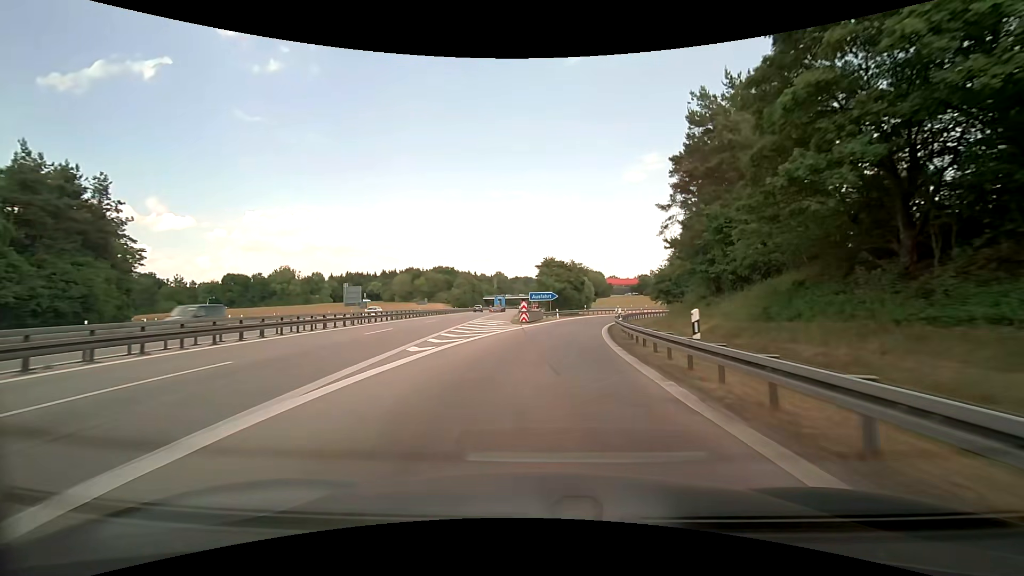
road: motorway_link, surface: asphalt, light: Day
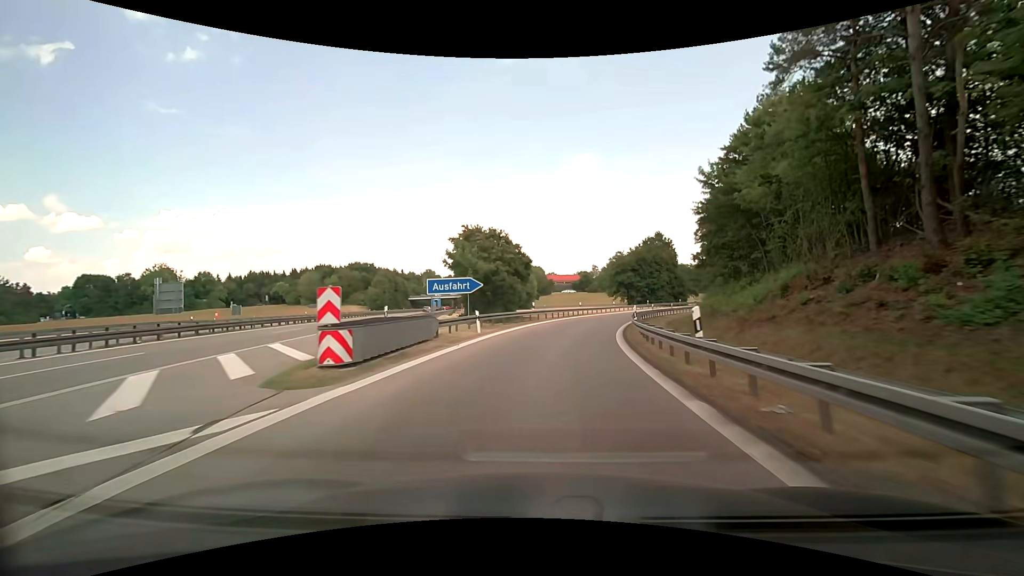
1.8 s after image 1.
(+1.6, +29.7) m; +7°
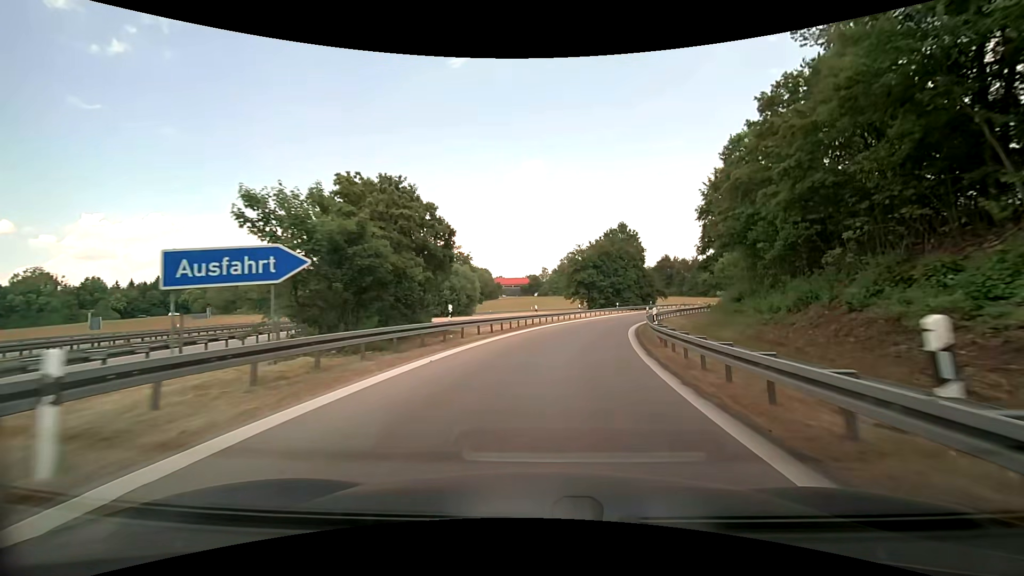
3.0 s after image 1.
(+0.9, +18.4) m; +6°
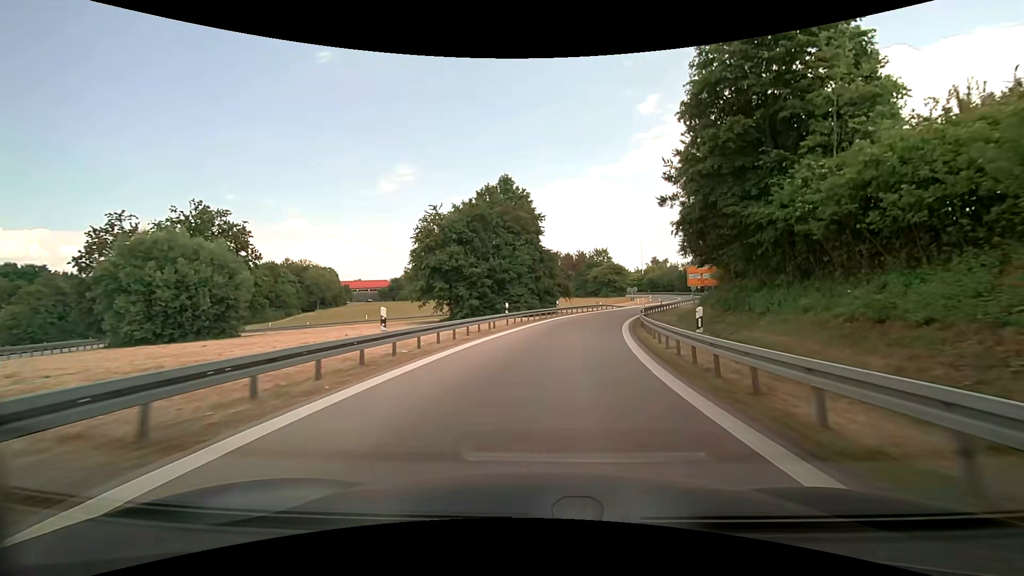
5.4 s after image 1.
(+3.8, +36.0) m; +14°
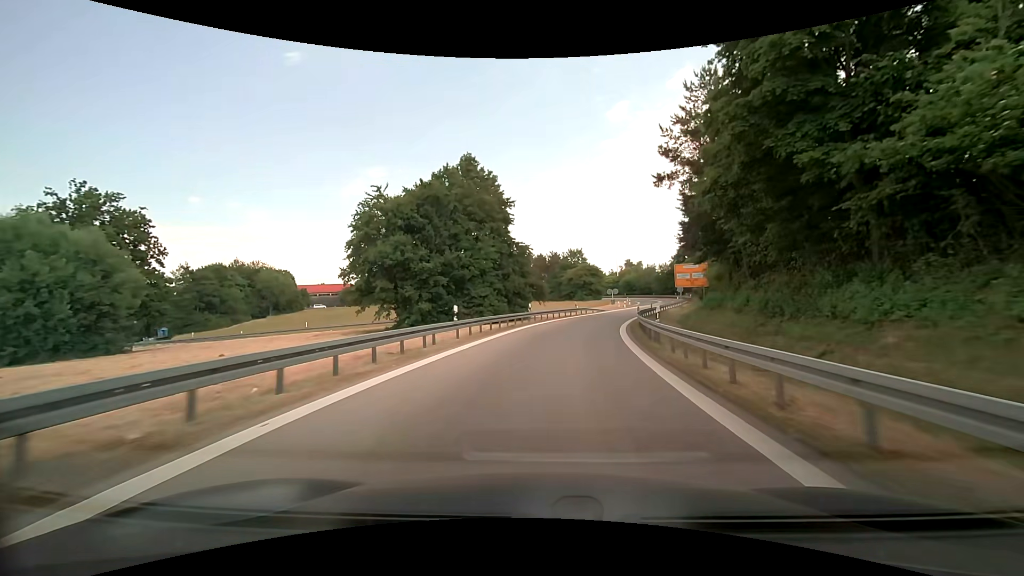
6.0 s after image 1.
(+0.2, +9.1) m; +3°
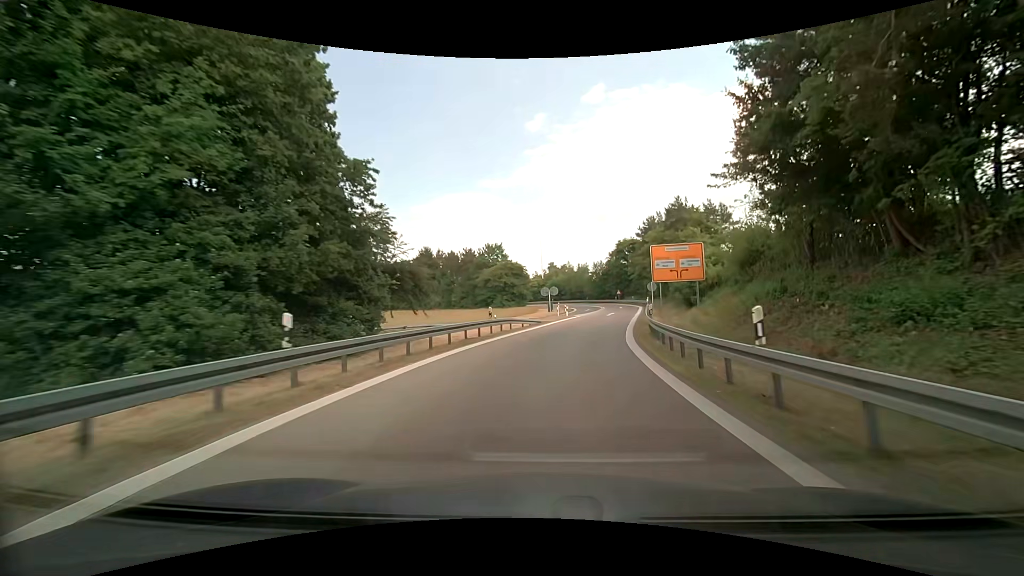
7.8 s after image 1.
(+2.0, +26.6) m; +9°
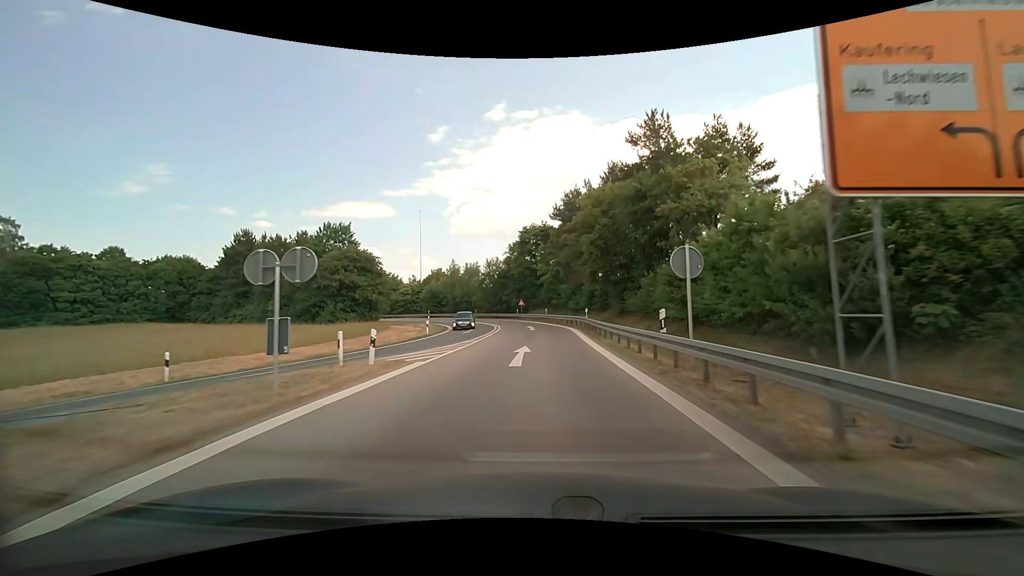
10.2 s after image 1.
(+4.0, +34.1) m; +12°
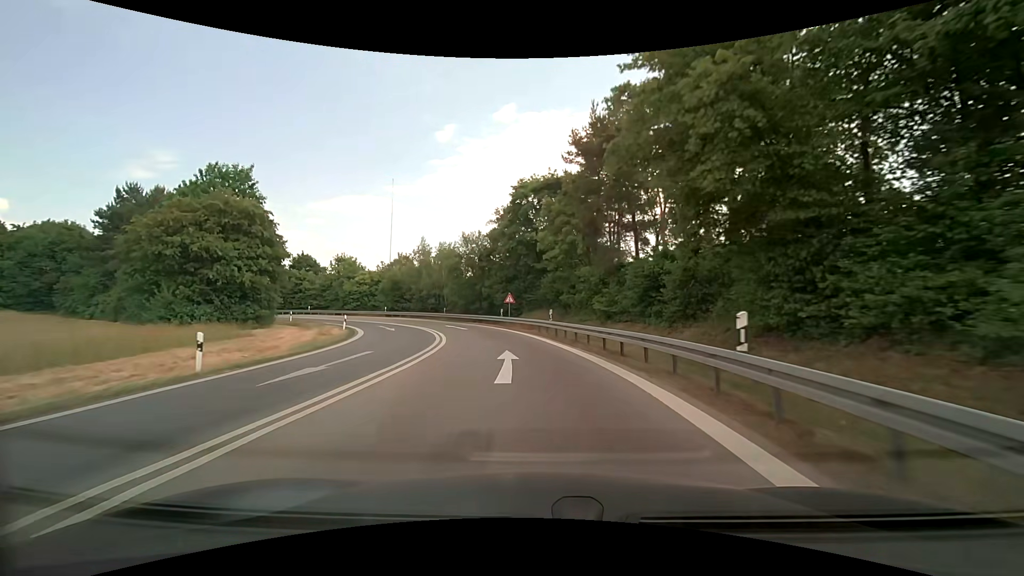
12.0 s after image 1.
(+0.4, +25.0) m; 0°
(0, +10) (-1, +20) (-3, +30) (-6, +39) (-11, +48) (-17, +56) (-24, +62) (-33, +68) (-41, +74) (-49, +79) m
